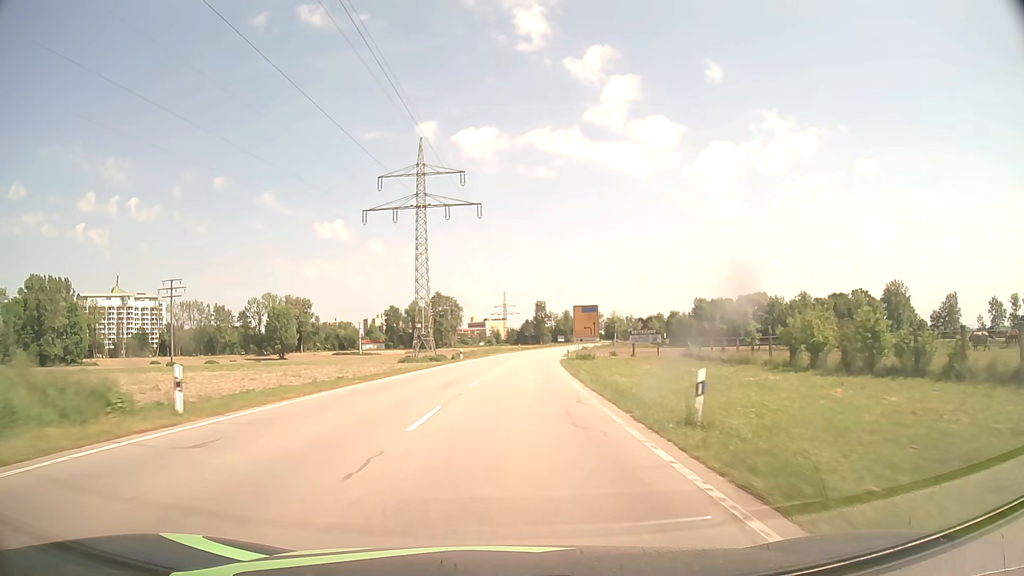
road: secondary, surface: asphalt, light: Day
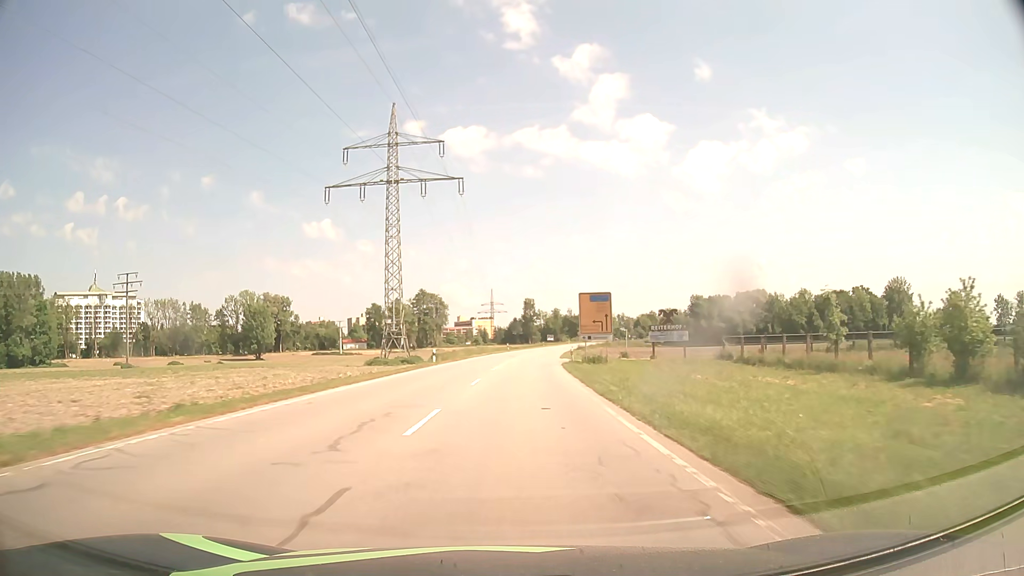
(+0.1, +12.5) m; +1°
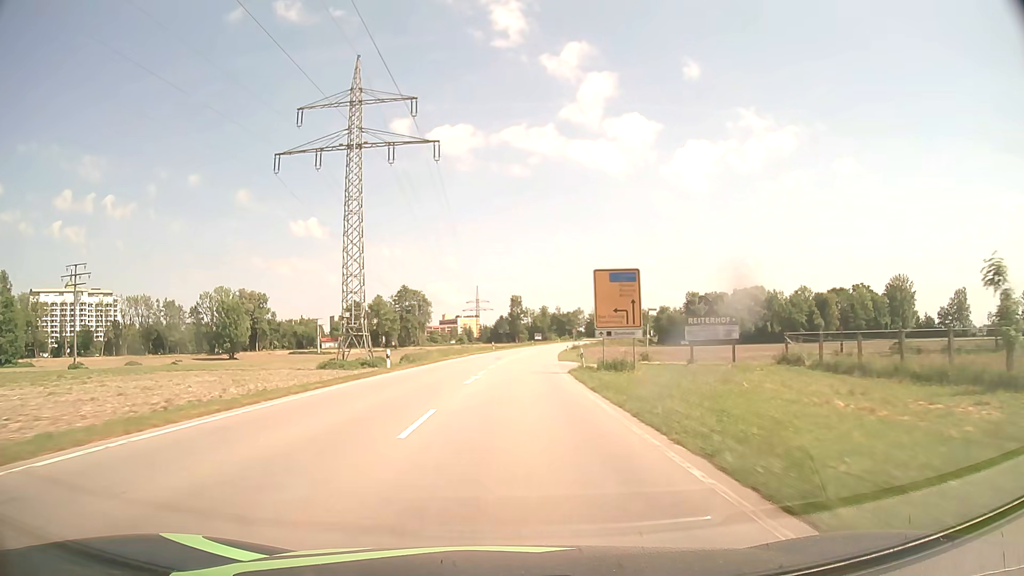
(+0.2, +12.6) m; +1°
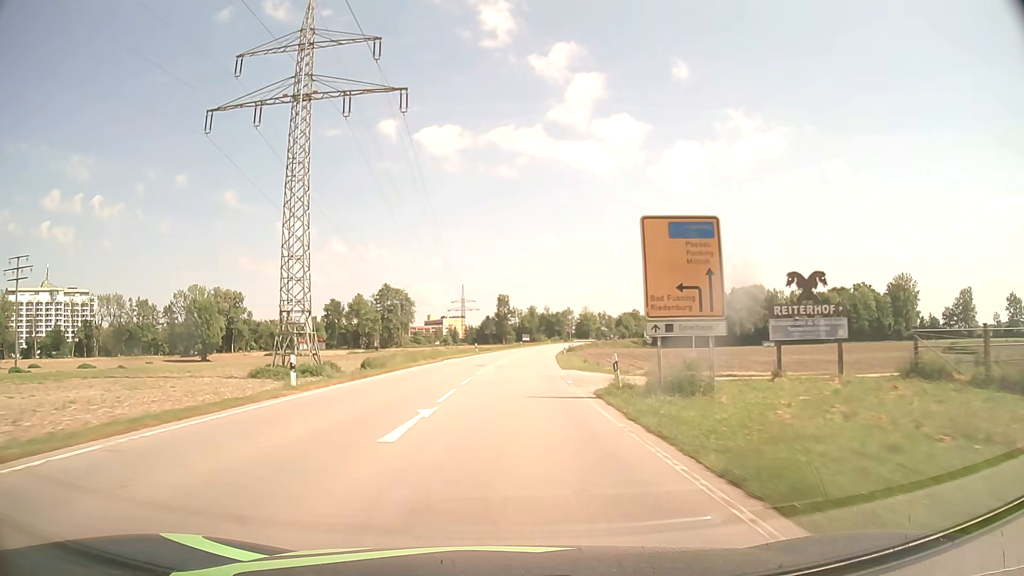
(+0.1, +12.6) m; +1°
